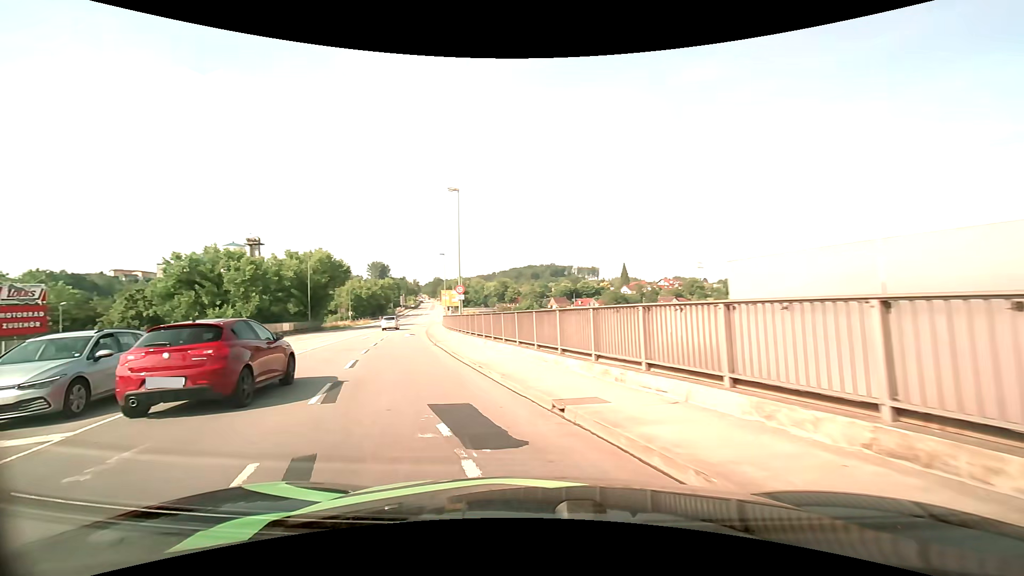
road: primary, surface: asphalt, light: Day
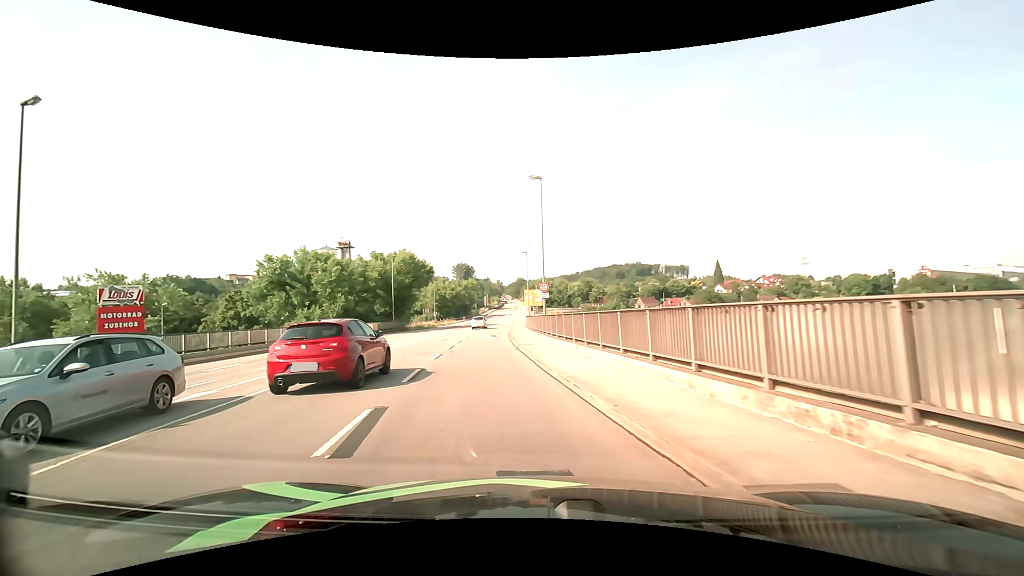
(-0.3, +3.4) m; -9°
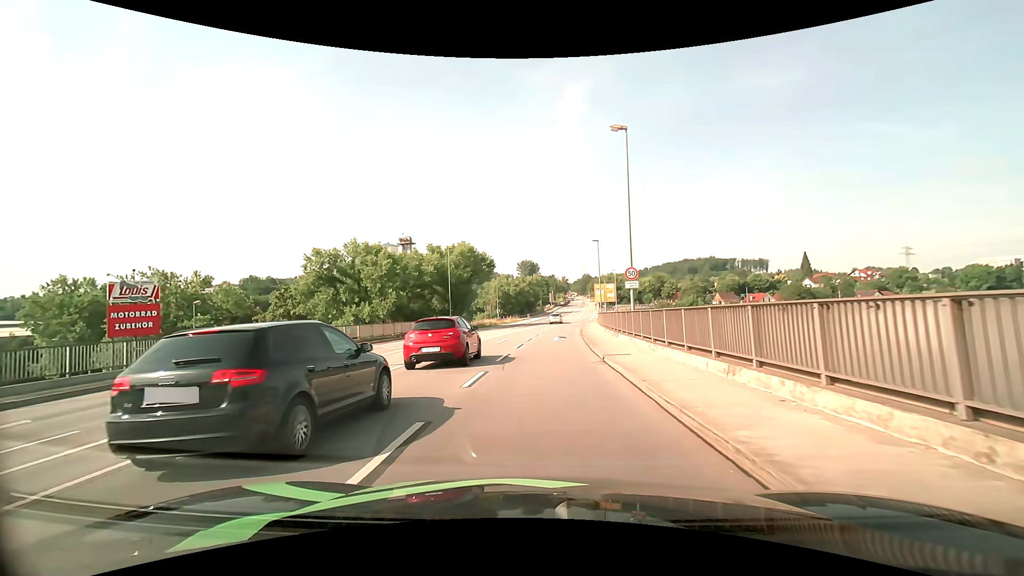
(-0.8, +7.5) m; -8°
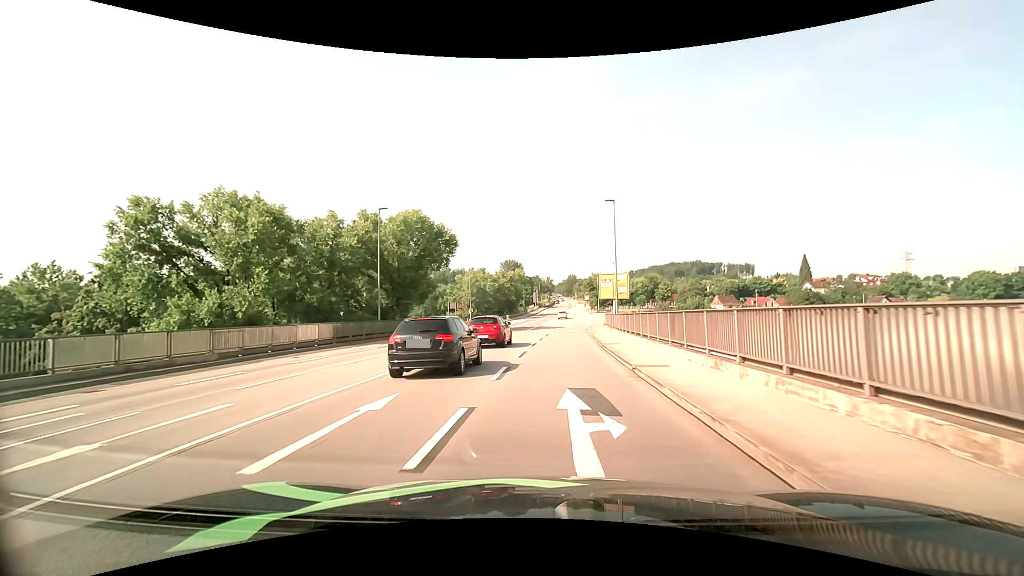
(+0.2, +23.2) m; +2°
(0, +10) (+1, +20) (+1, +30) (+2, +40) (+3, +50) (+4, +60) (+5, +70) (+6, +80) (+7, +90) (+8, +100) m
